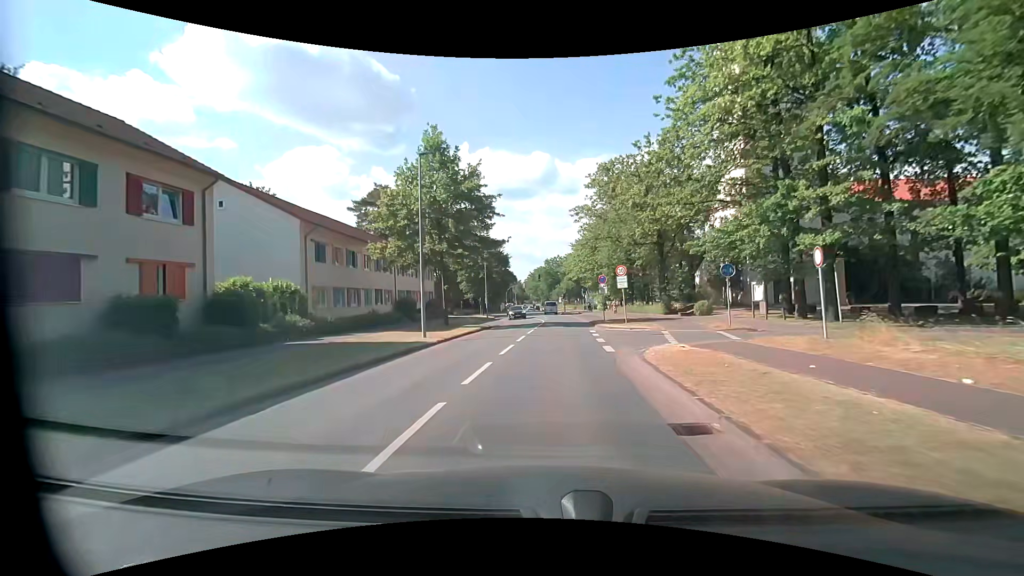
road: tertiary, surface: asphalt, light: Day
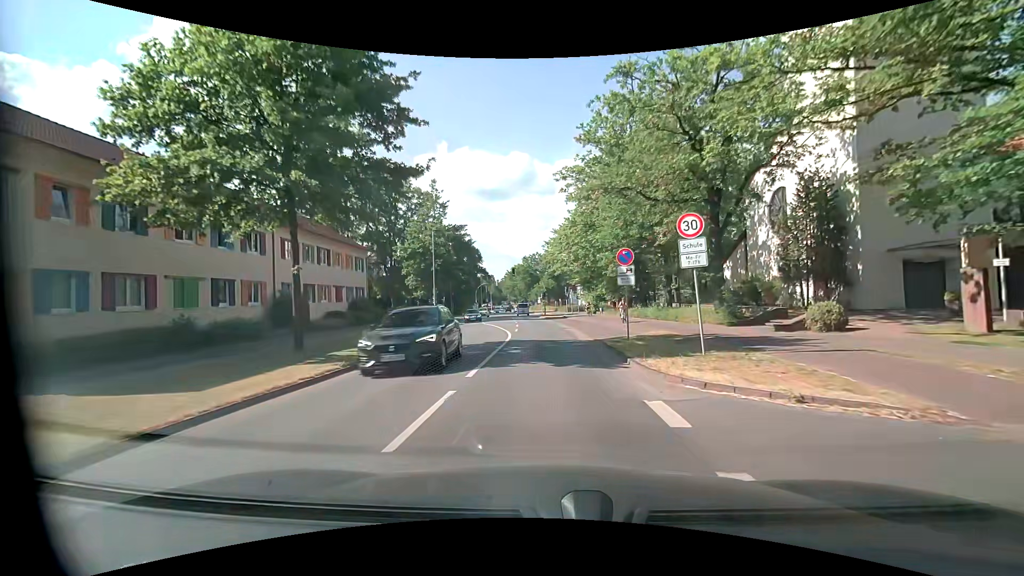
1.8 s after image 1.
(+0.5, +17.3) m; +2°
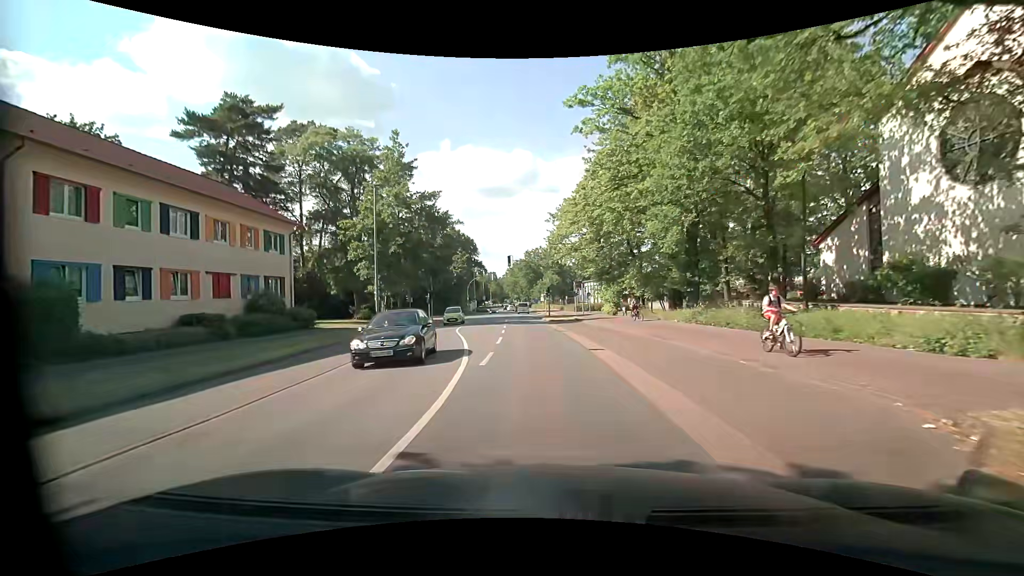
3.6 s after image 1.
(+0.2, +14.8) m; +1°
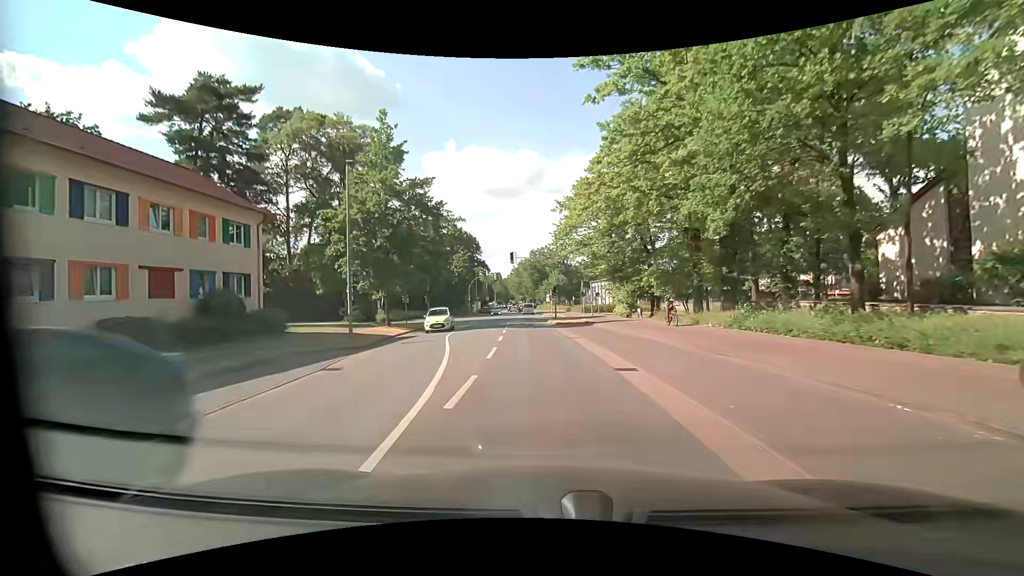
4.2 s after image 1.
(-0.1, +4.4) m; -2°
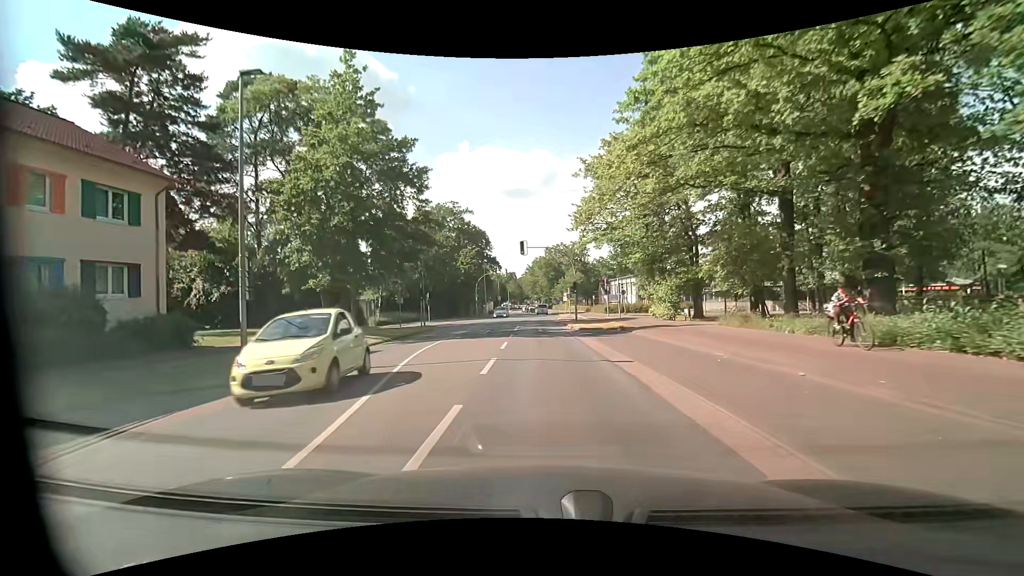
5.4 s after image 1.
(-0.1, +9.0) m; -3°
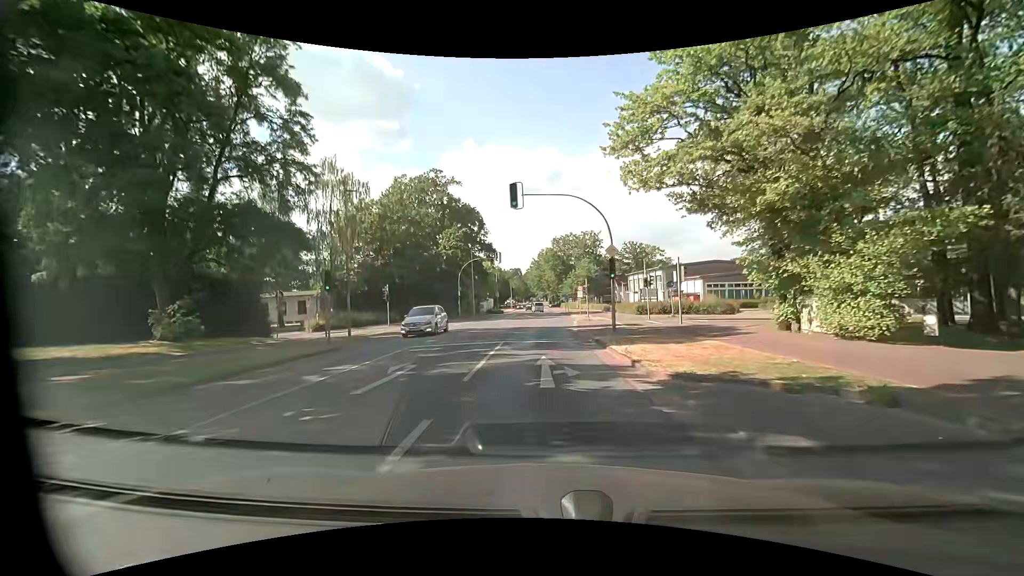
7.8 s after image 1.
(+0.4, +19.1) m; +1°
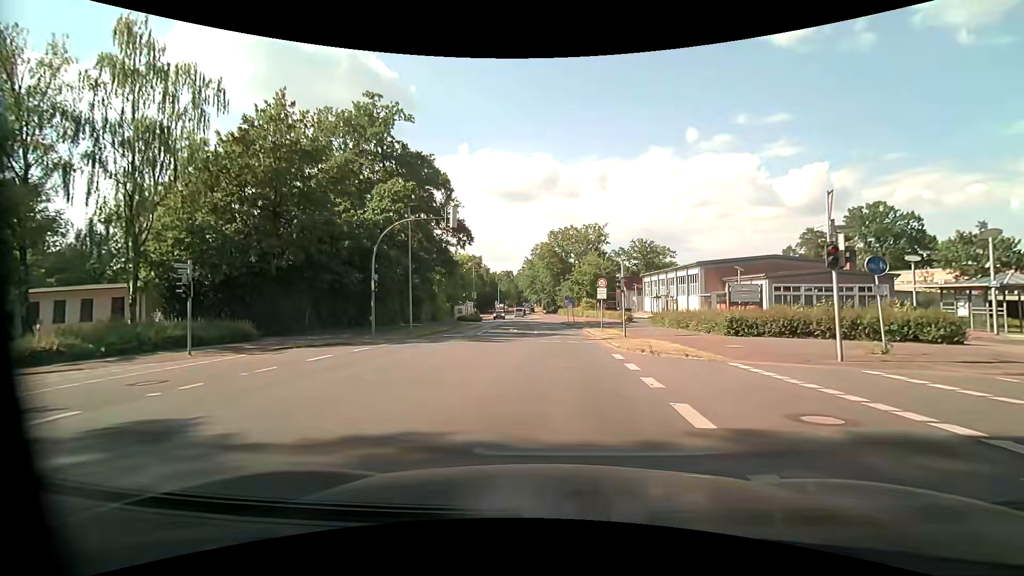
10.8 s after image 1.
(0.0, +24.9) m; +1°
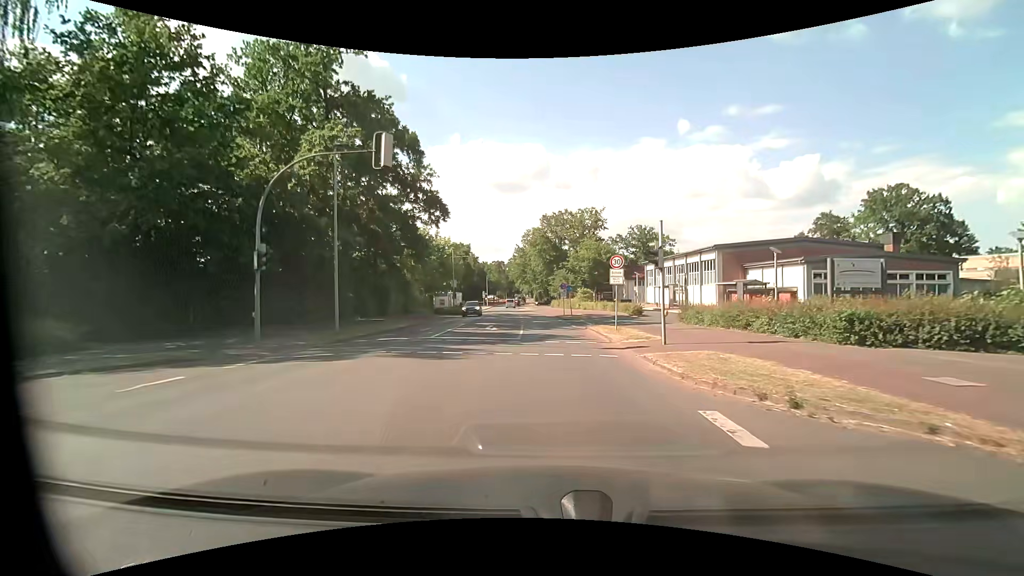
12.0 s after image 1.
(+0.1, +9.9) m; +1°
(0, +10) (0, +20) (0, +30) (-1, +40) (-1, +50) (-2, +60) (-4, +70) (-6, +80) (-7, +90) (-8, +100) m
